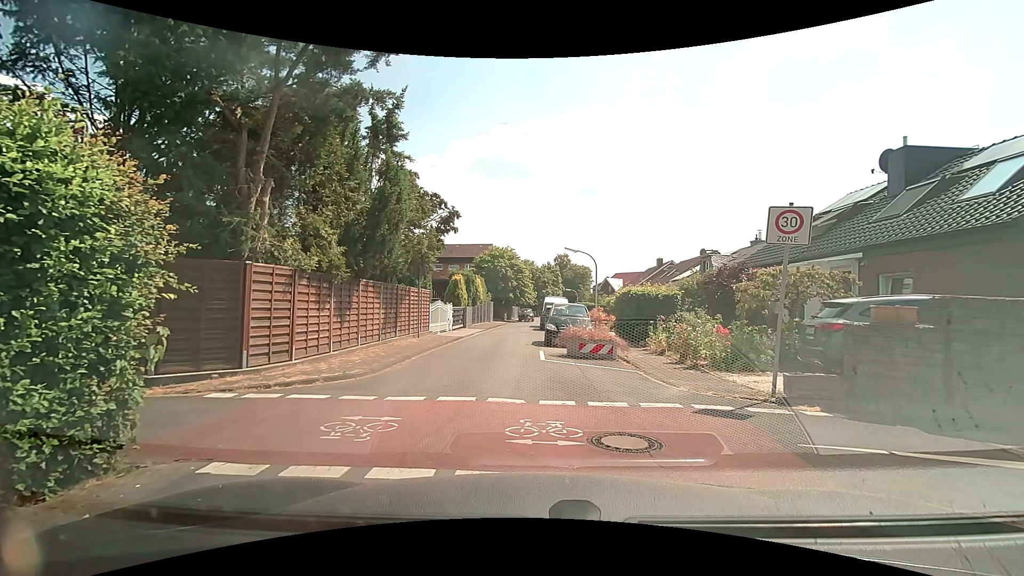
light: Day
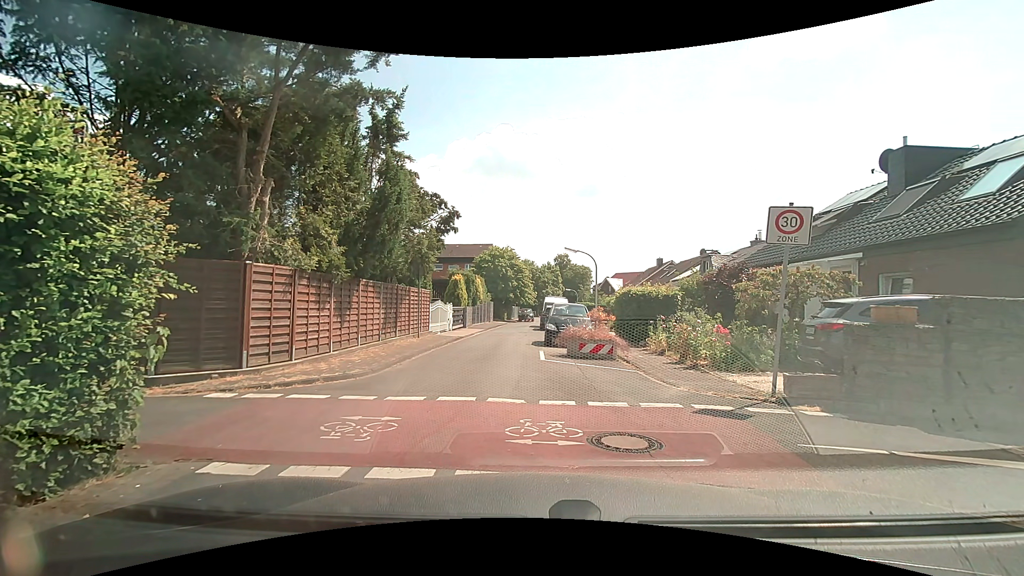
(0.0, 0.0) m; 0°
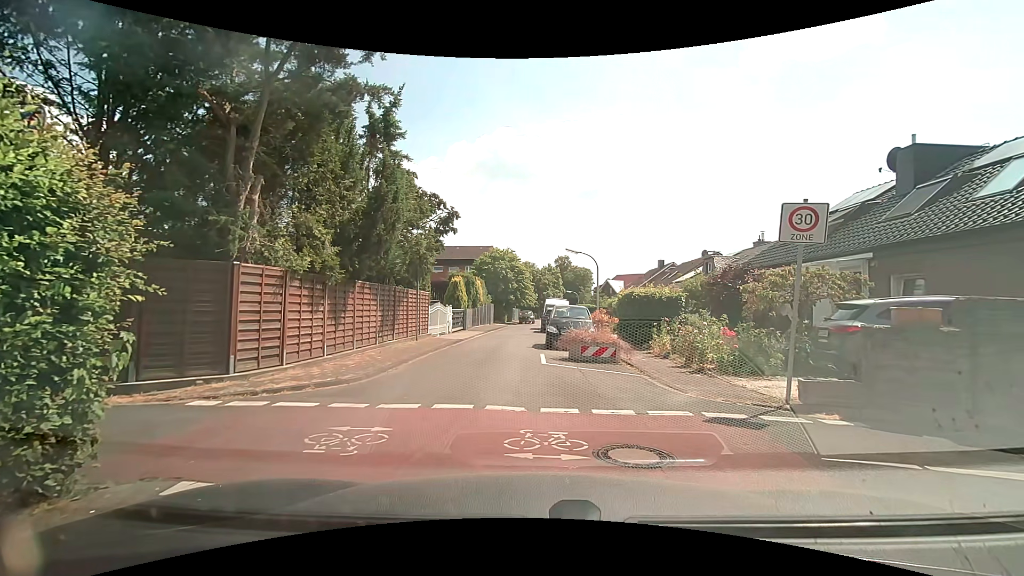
(0.0, +0.4) m; 0°
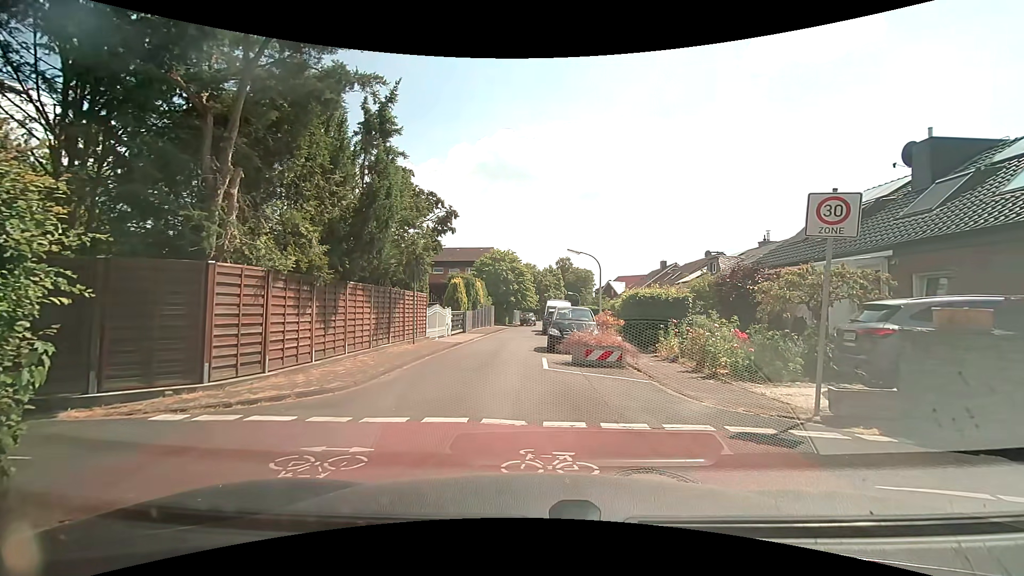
(0.0, +0.7) m; 0°
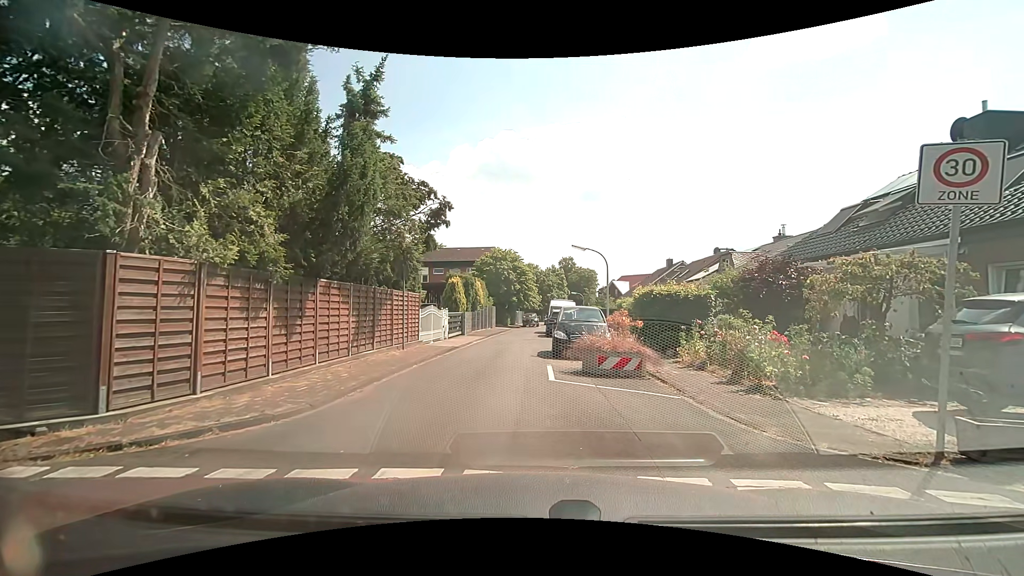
(0.0, +1.9) m; 0°
